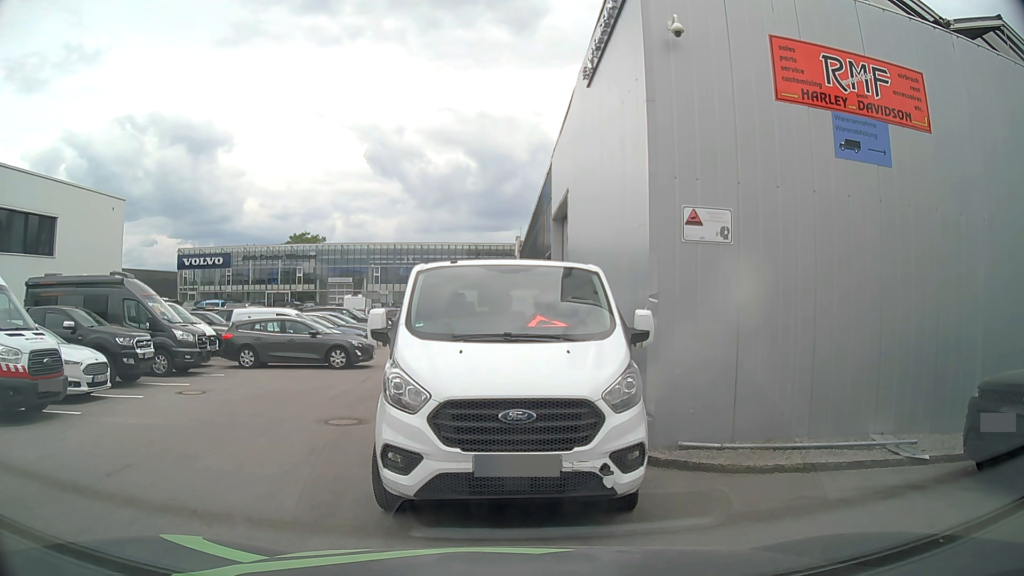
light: Day
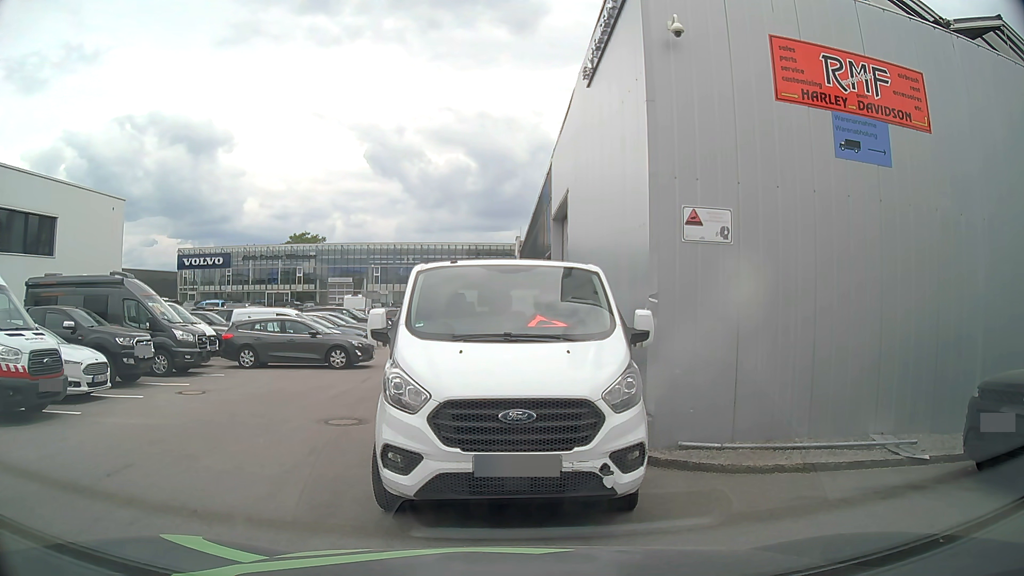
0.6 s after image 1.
(0.0, 0.0) m; 0°
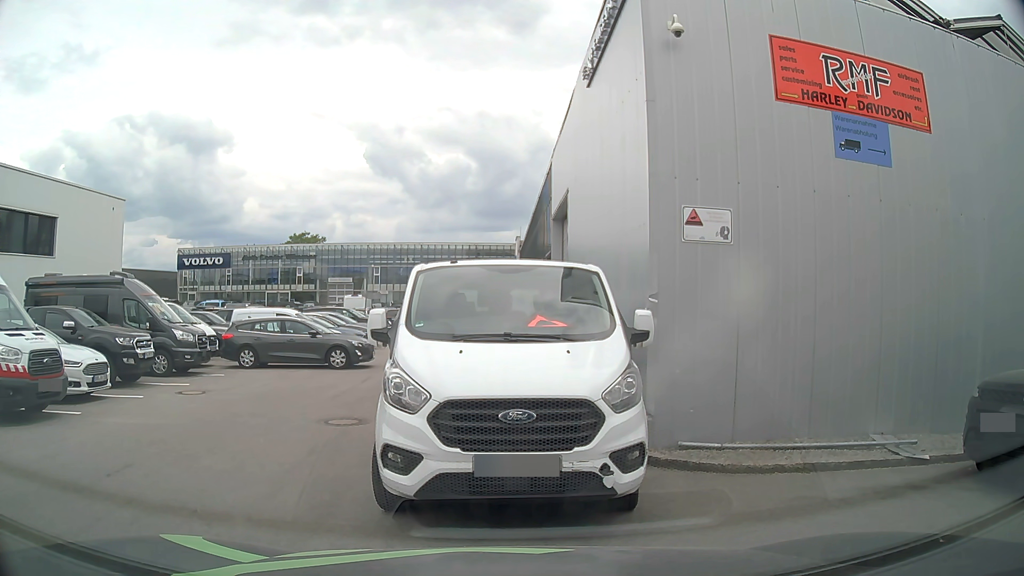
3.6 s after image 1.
(0.0, 0.0) m; 0°
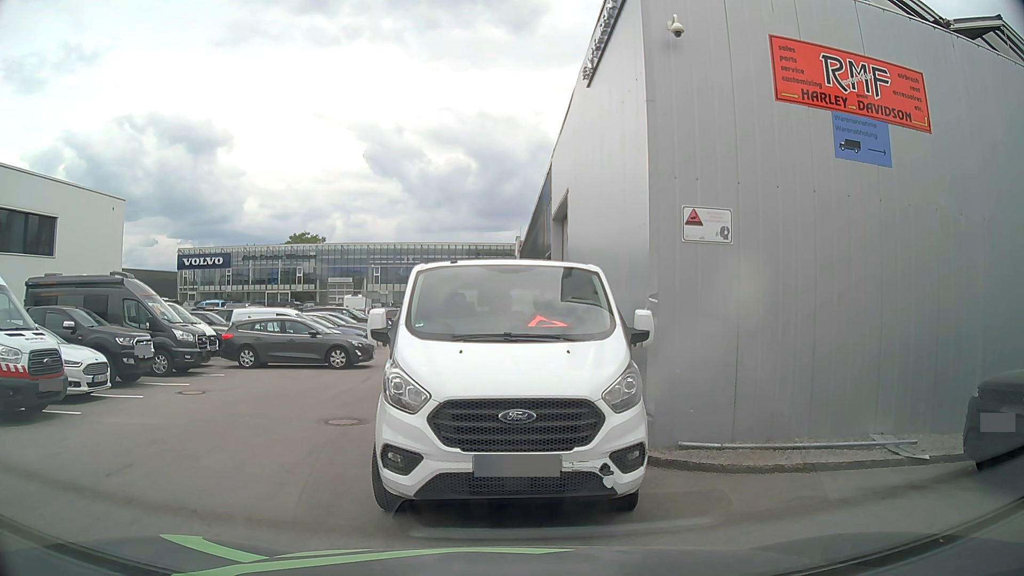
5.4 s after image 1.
(0.0, 0.0) m; 0°
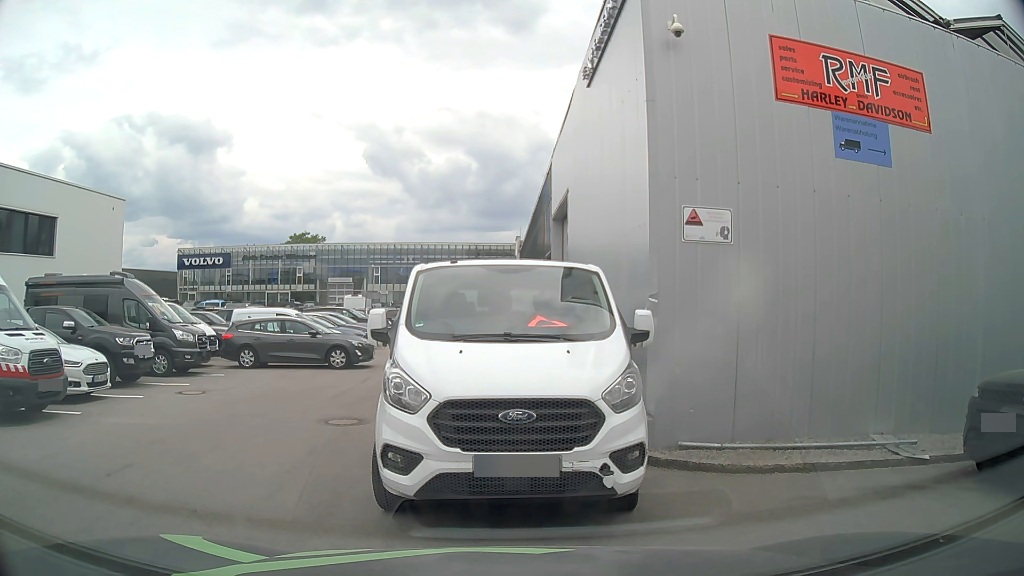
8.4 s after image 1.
(0.0, 0.0) m; 0°
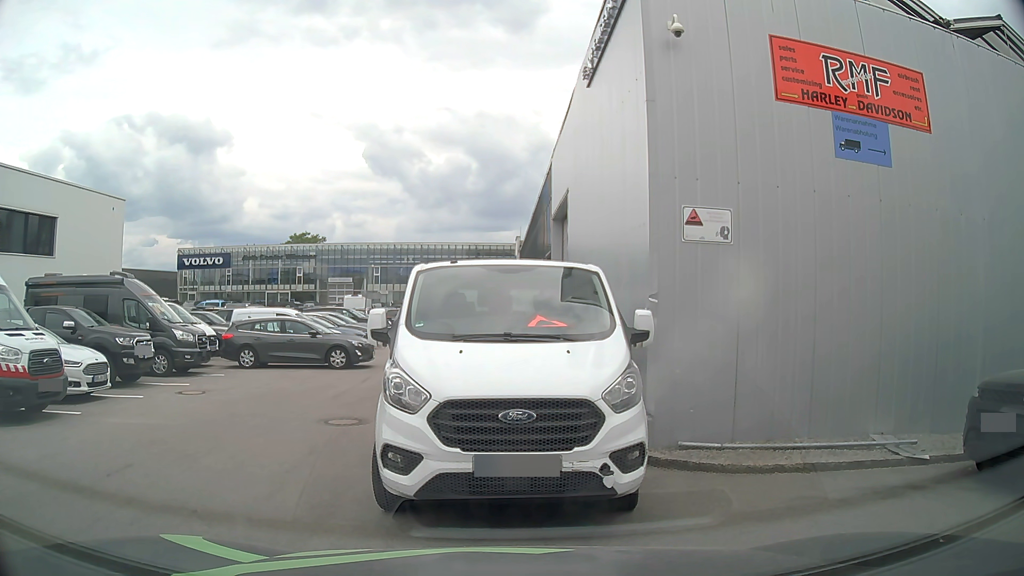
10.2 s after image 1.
(0.0, 0.0) m; 0°
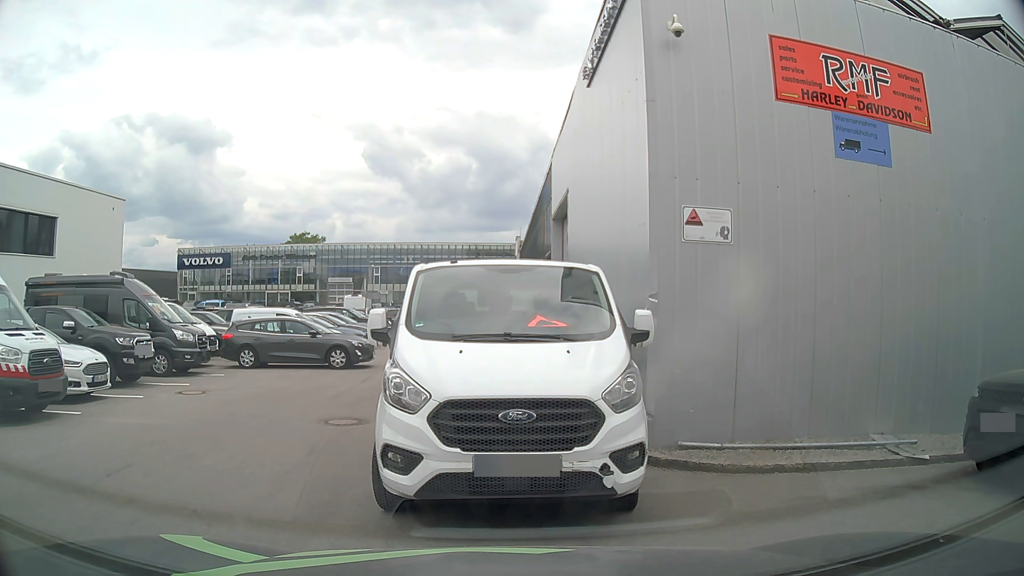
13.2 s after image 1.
(0.0, 0.0) m; 0°
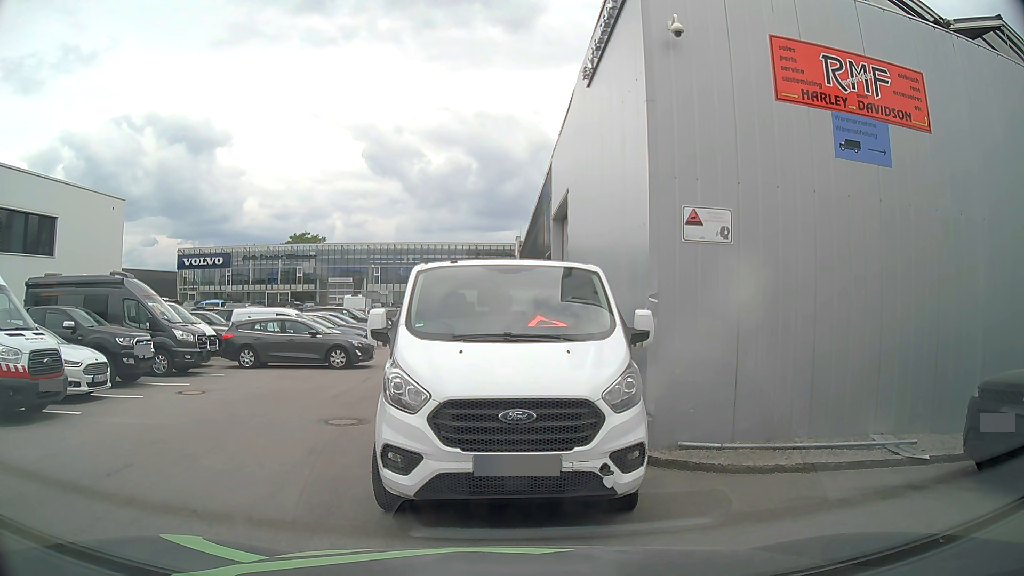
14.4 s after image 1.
(0.0, 0.0) m; 0°
